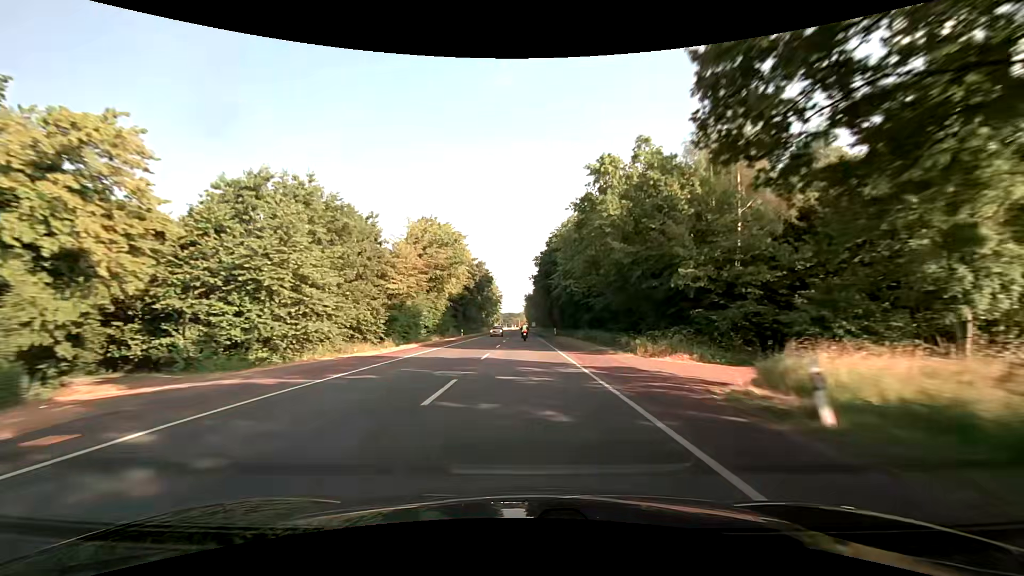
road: secondary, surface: asphalt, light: Day
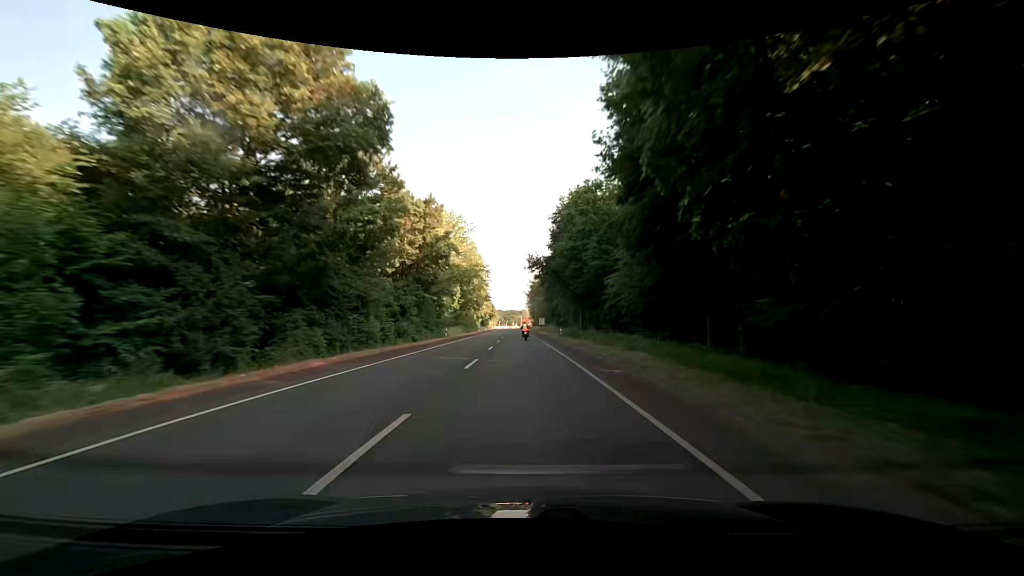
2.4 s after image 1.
(-0.3, +63.1) m; -1°
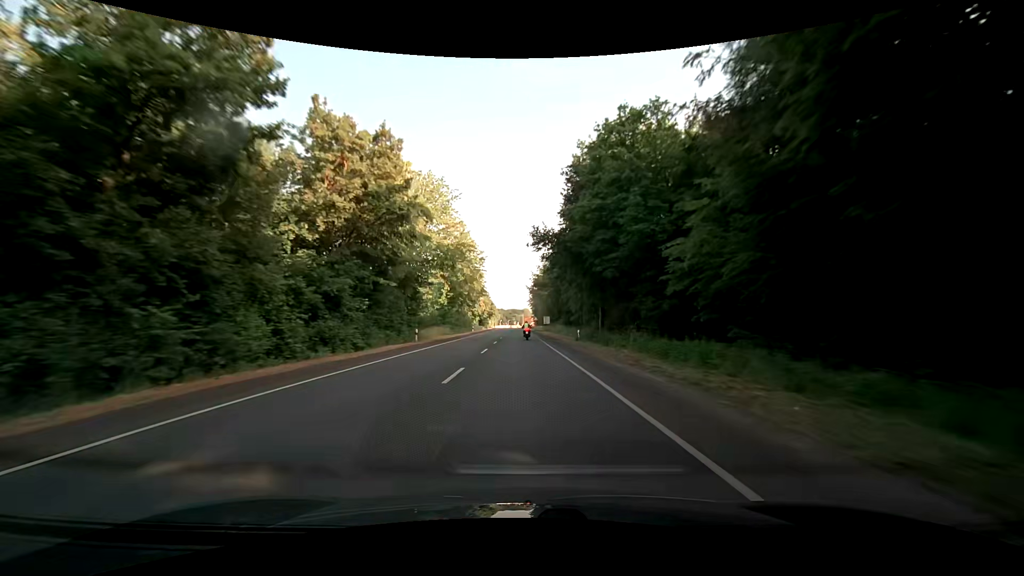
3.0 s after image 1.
(+0.1, +15.6) m; +1°
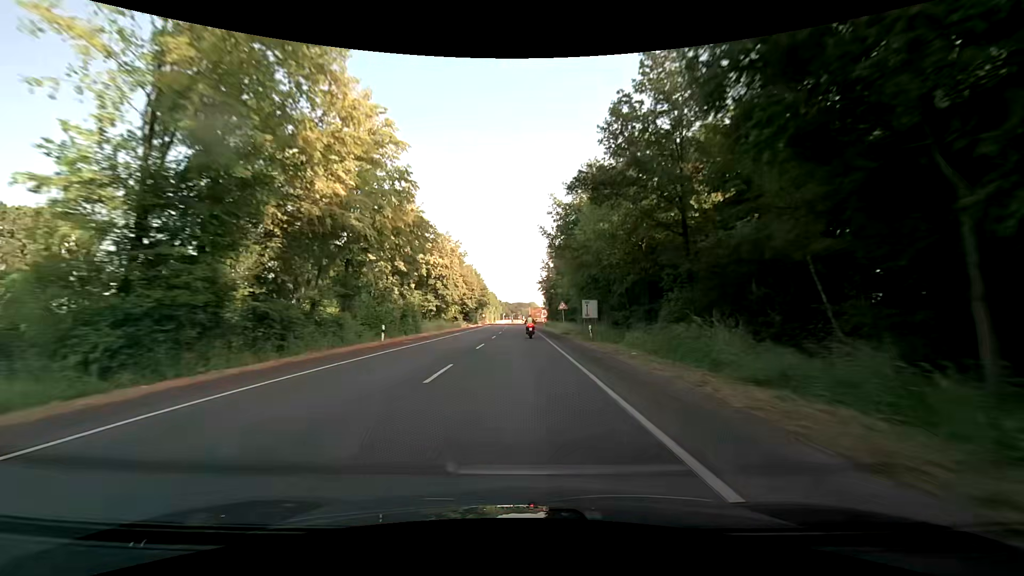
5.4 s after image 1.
(-0.7, +58.6) m; -1°
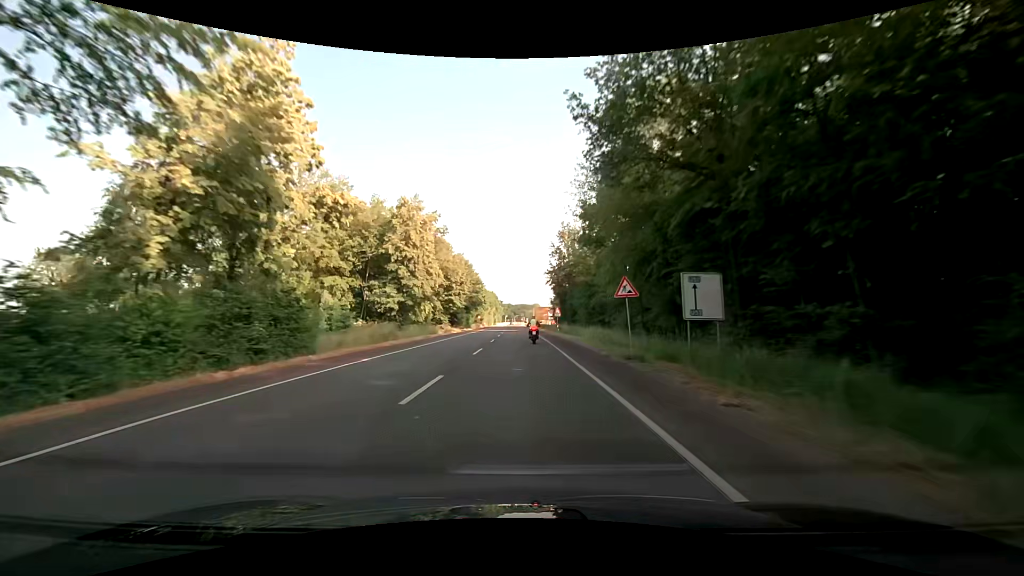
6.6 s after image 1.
(0.0, +25.4) m; 0°
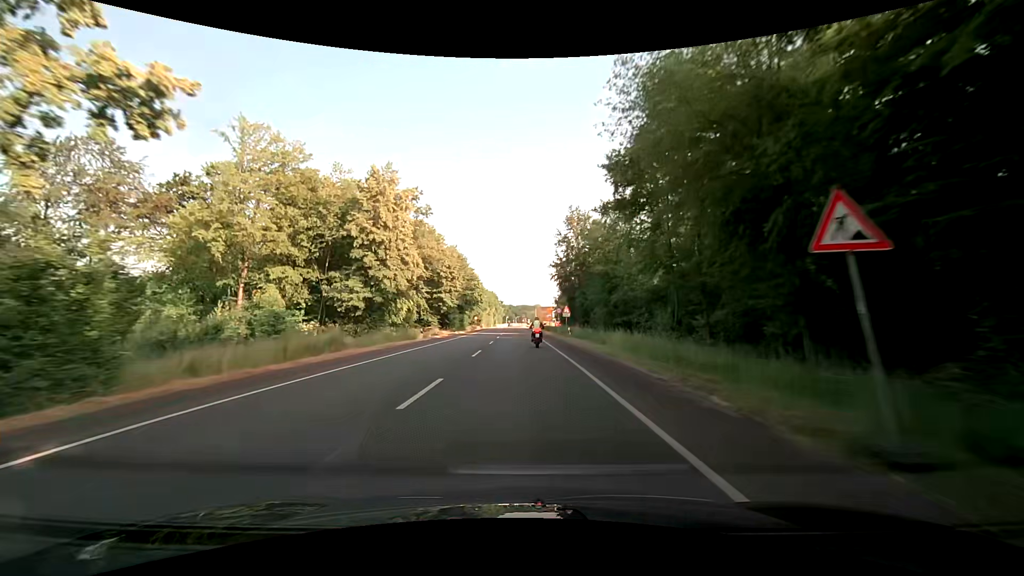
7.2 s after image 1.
(0.0, +11.7) m; 0°
(0, +10) (0, +20) (0, +30) (0, +40) (0, +50) (0, +60) (-1, +70) (-1, +80) (-1, +90) (-1, +100) m
